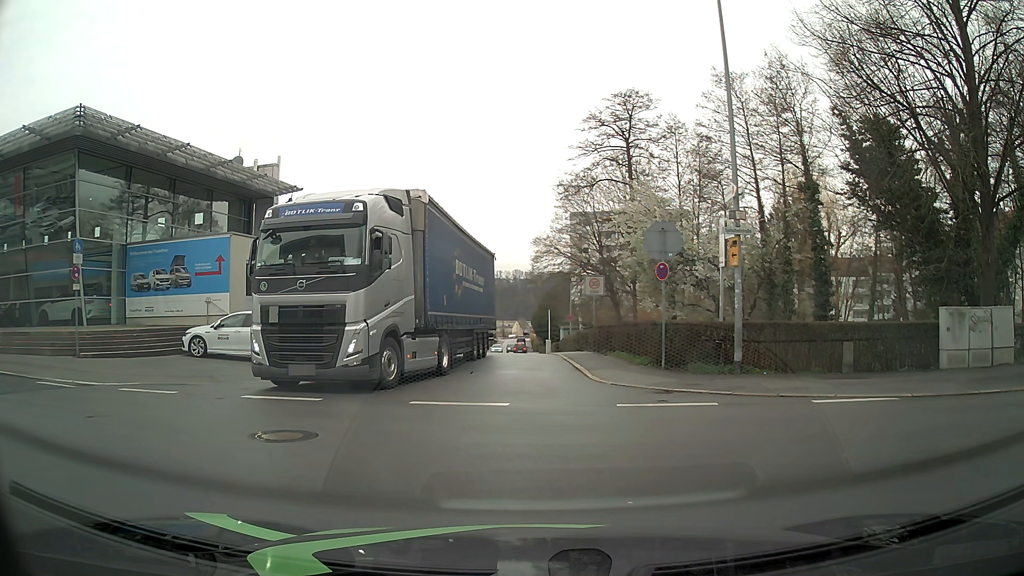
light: Day
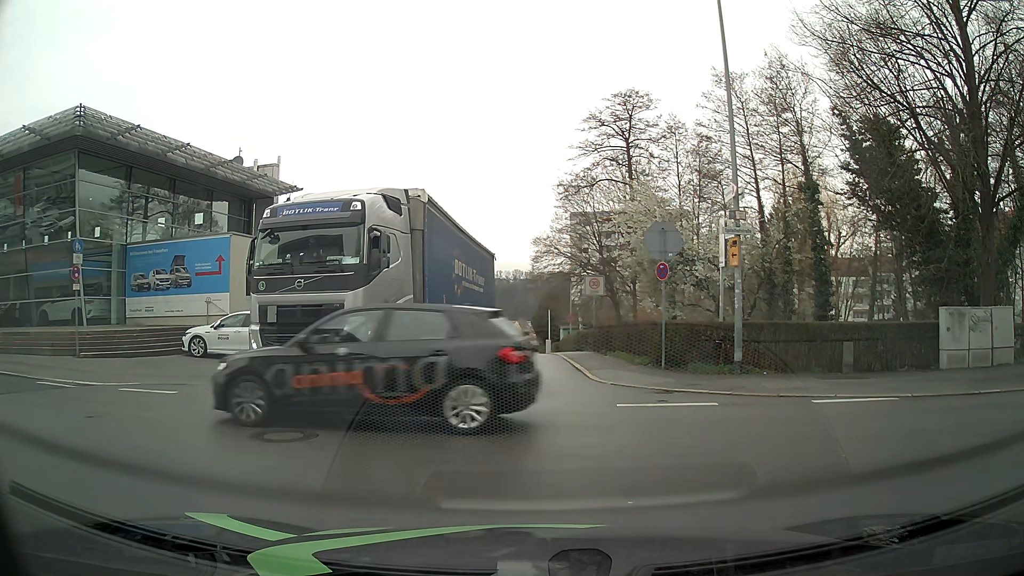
(0.0, 0.0) m; 0°
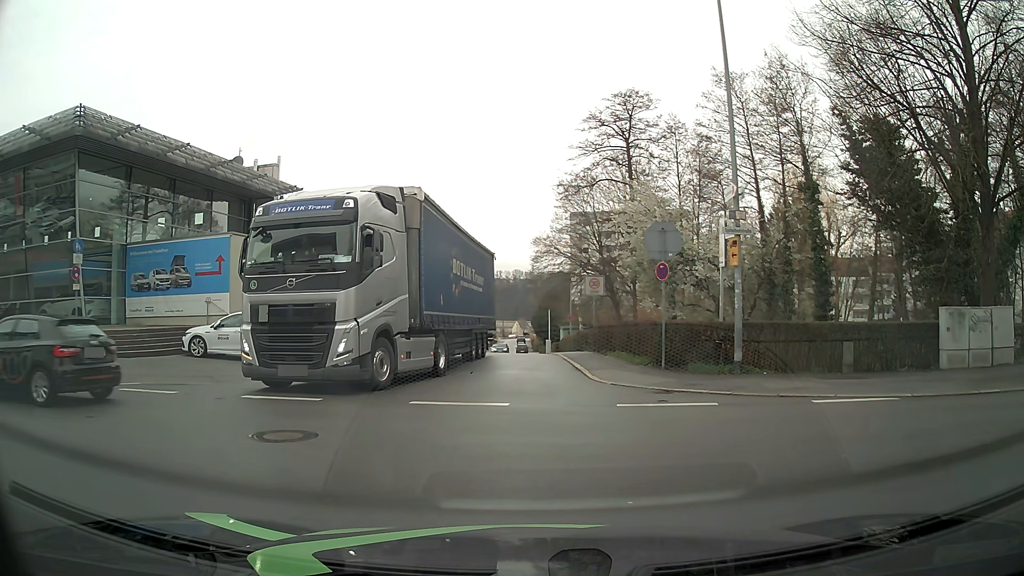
(0.0, 0.0) m; 0°
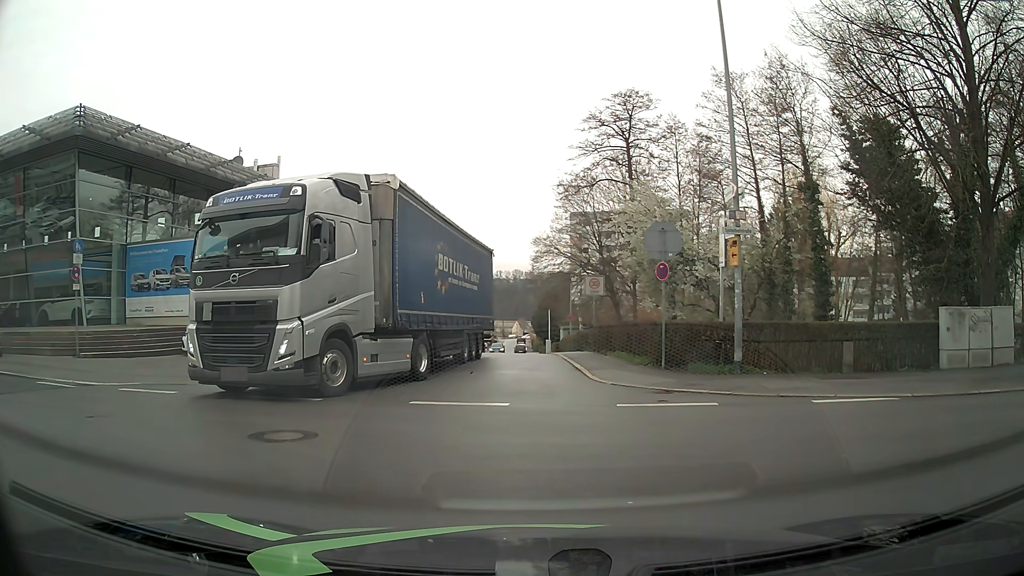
(0.0, 0.0) m; 0°
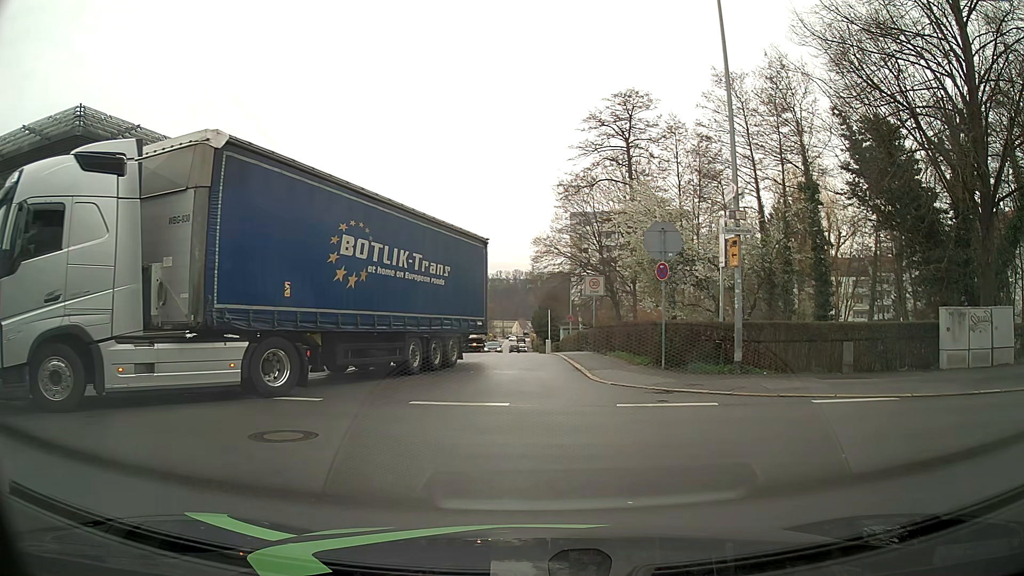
(0.0, 0.0) m; 0°
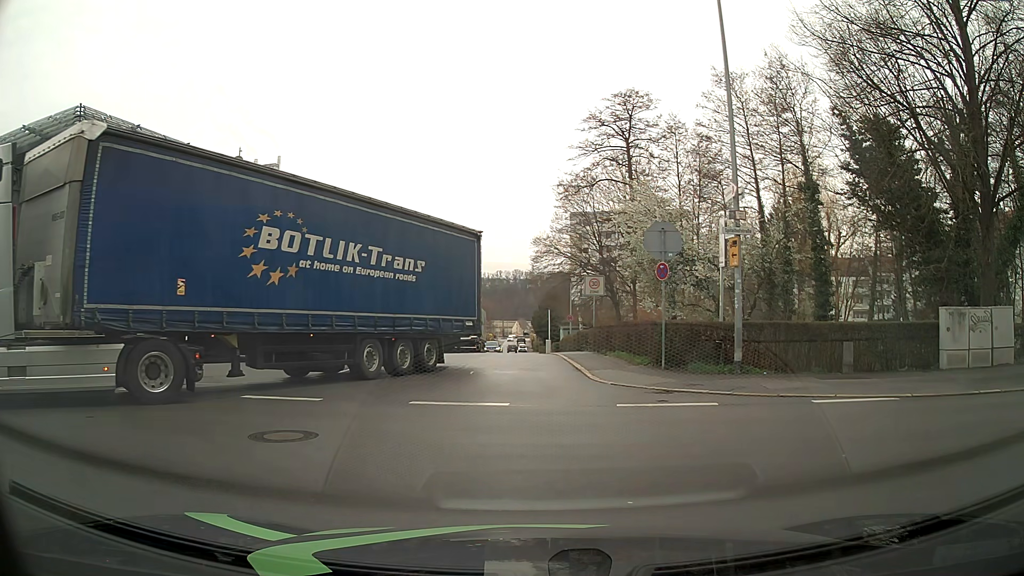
(0.0, 0.0) m; 0°
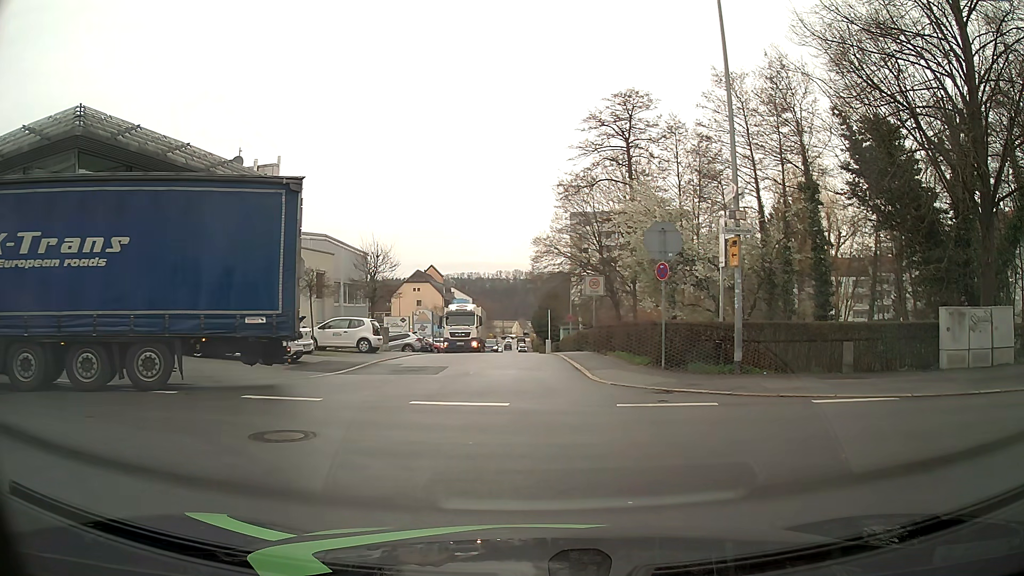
(0.0, 0.0) m; 0°
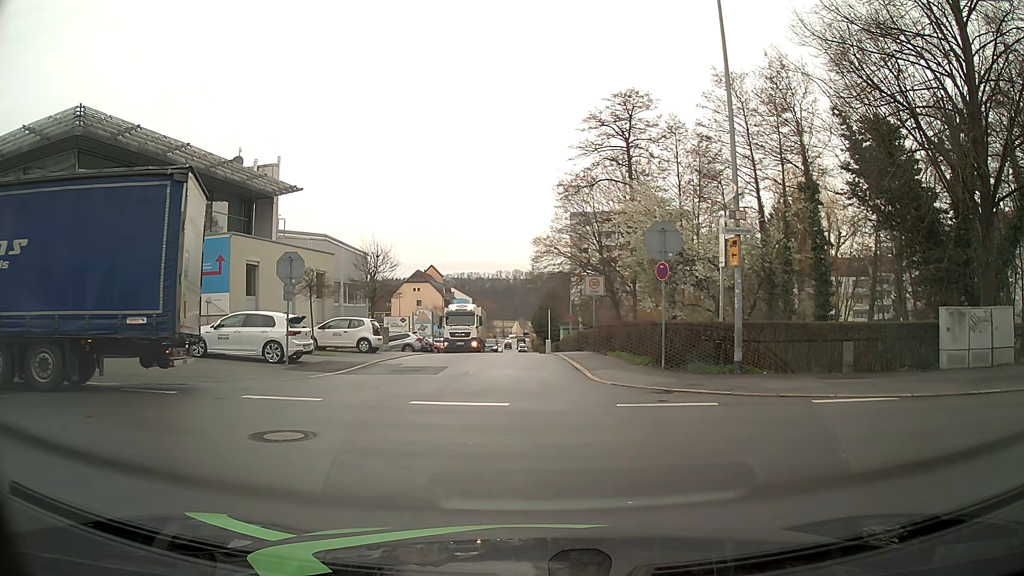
(0.0, 0.0) m; 0°
